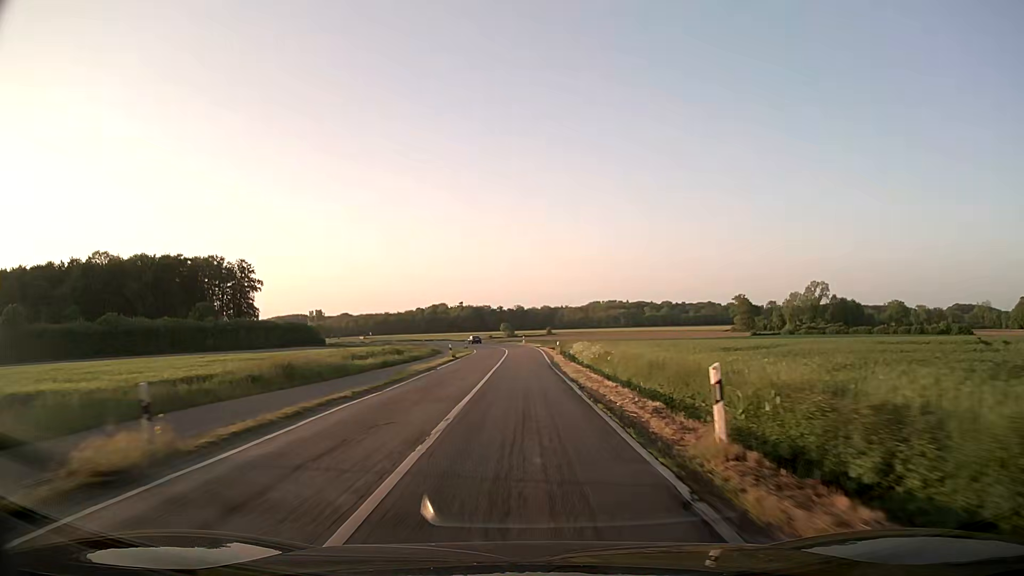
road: secondary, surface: asphalt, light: Day
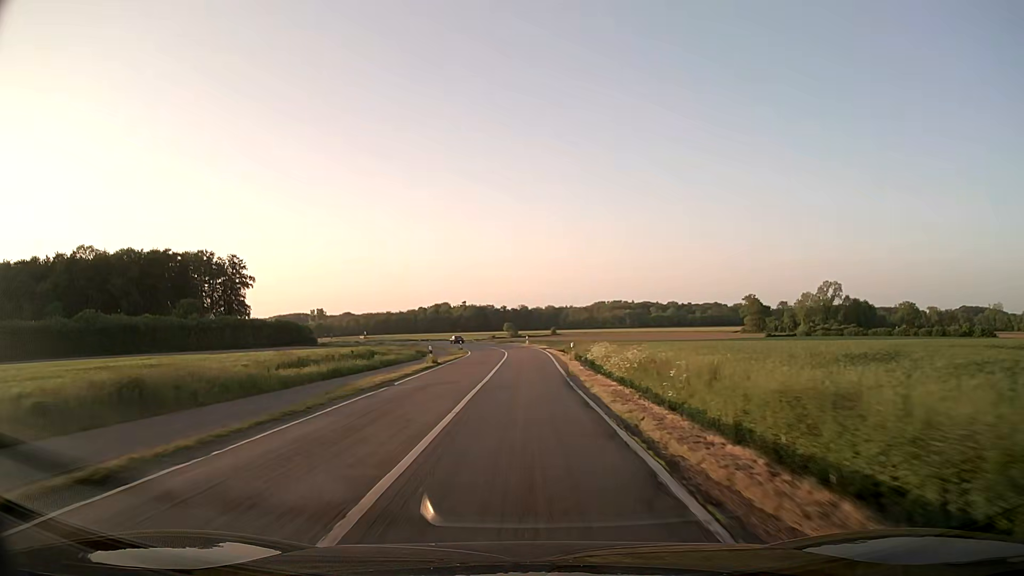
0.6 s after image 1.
(0.0, +11.7) m; 0°
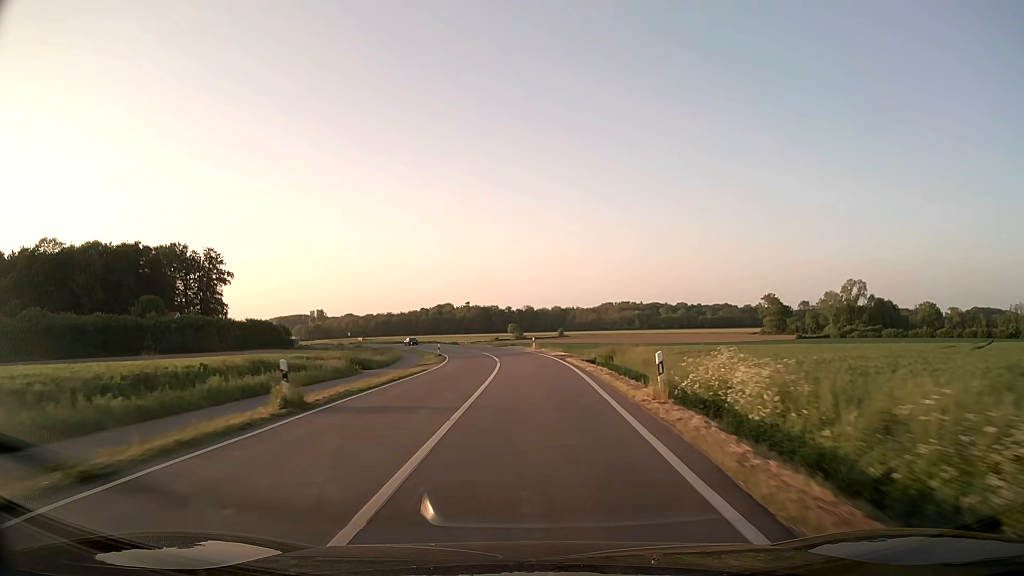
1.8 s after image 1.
(-0.1, +23.3) m; 0°
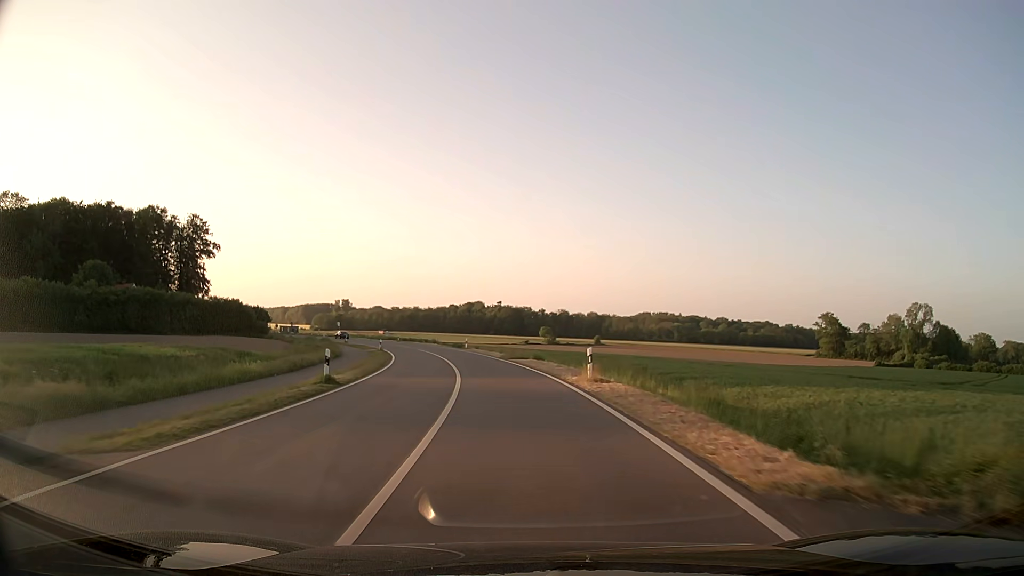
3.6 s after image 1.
(-0.3, +34.9) m; -2°
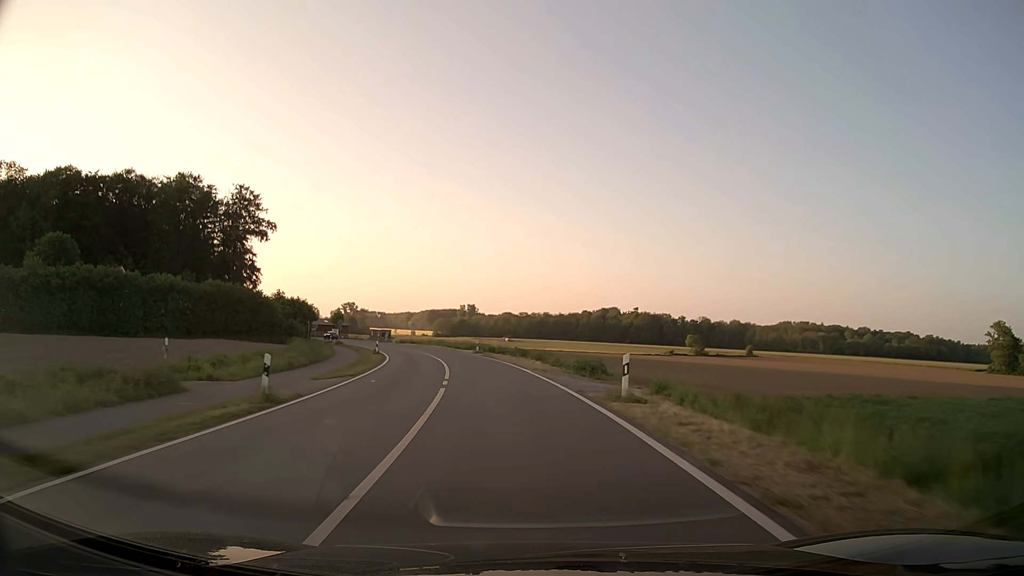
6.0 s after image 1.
(-4.5, +46.1) m; -11°
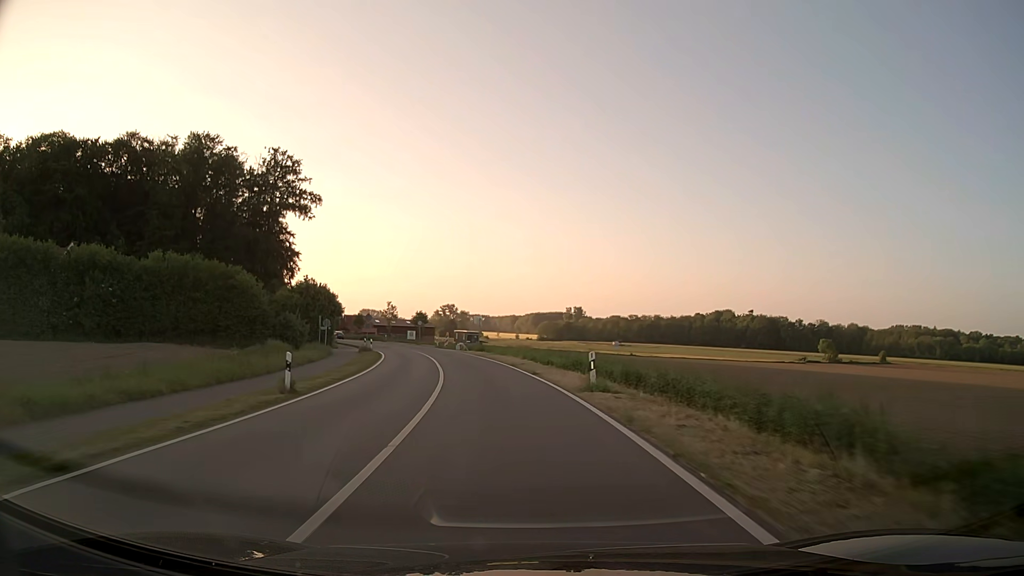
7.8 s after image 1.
(-2.6, +34.7) m; -9°
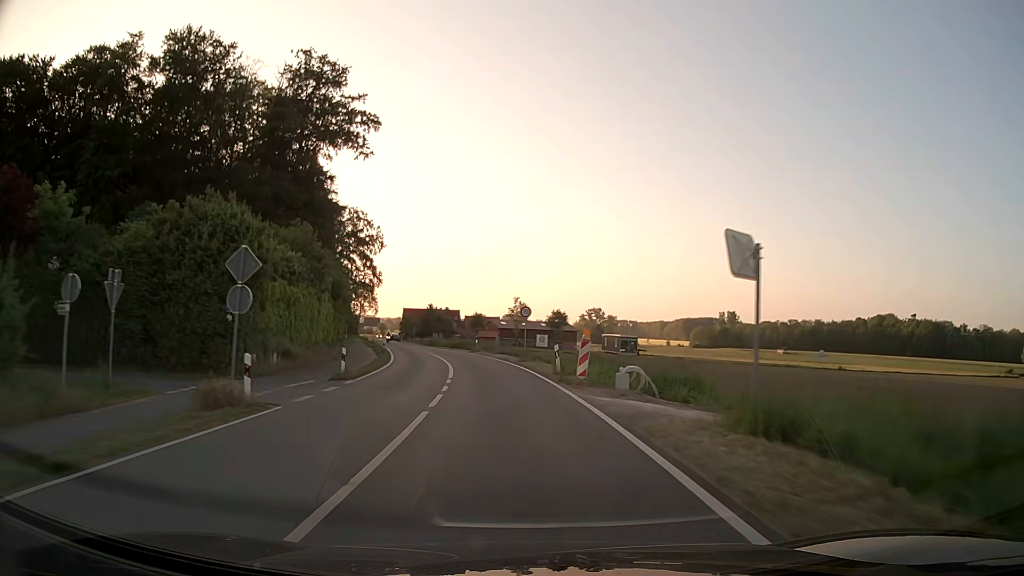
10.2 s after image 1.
(-5.1, +46.1) m; -12°
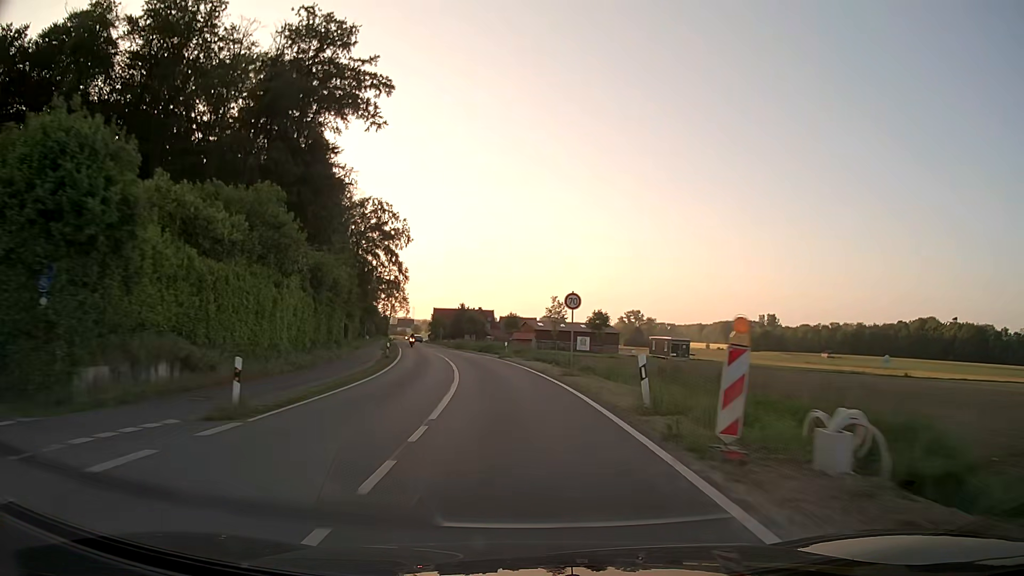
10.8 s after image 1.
(-0.3, +11.6) m; -3°
